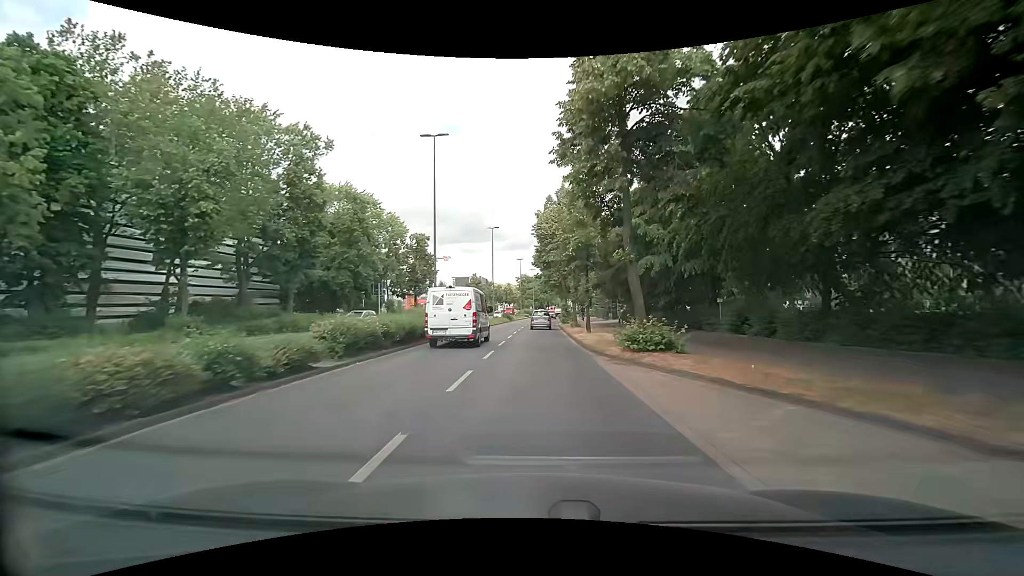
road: primary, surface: asphalt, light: Day
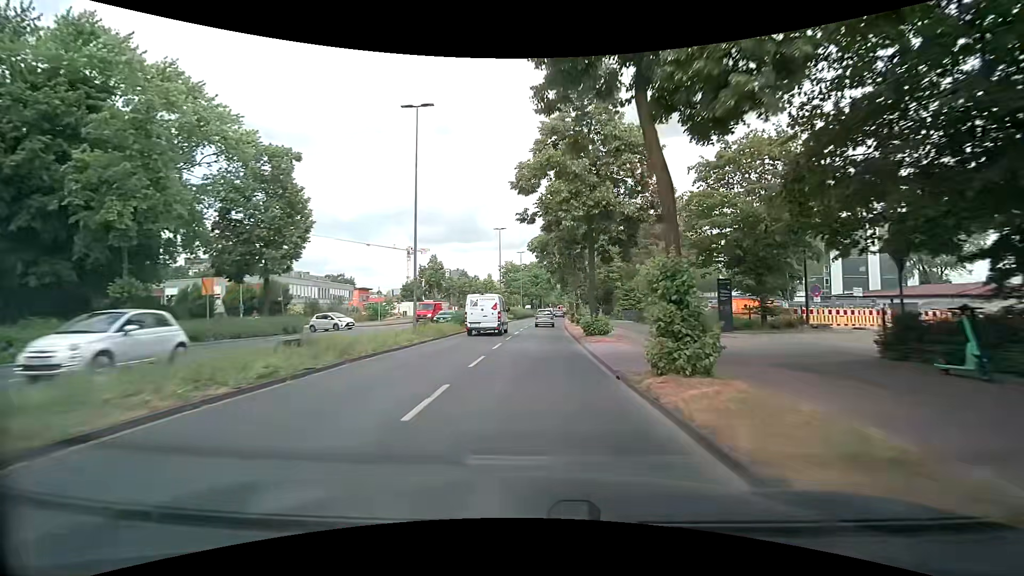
(+0.2, +38.1) m; +1°
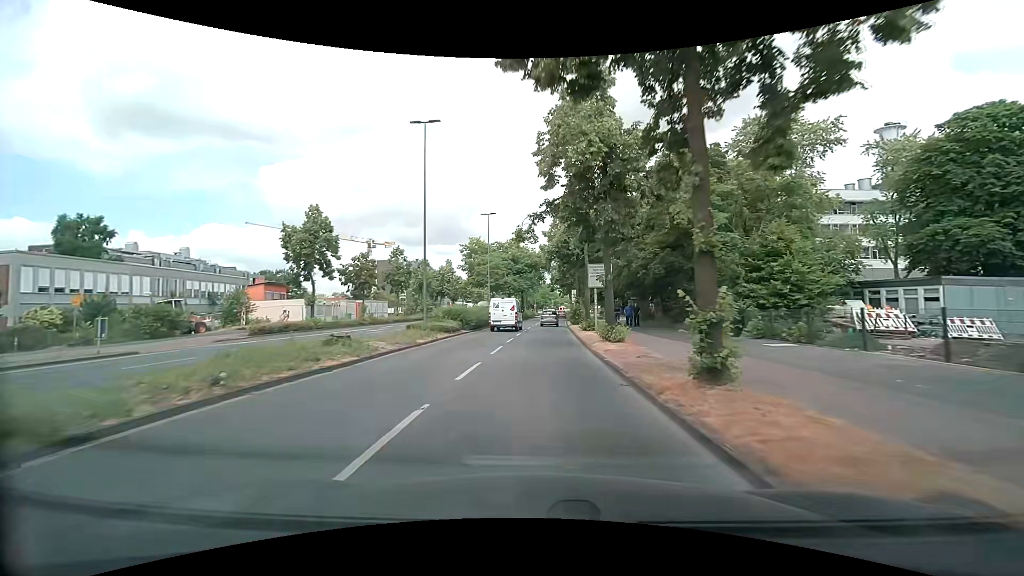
(+0.7, +38.0) m; +2°
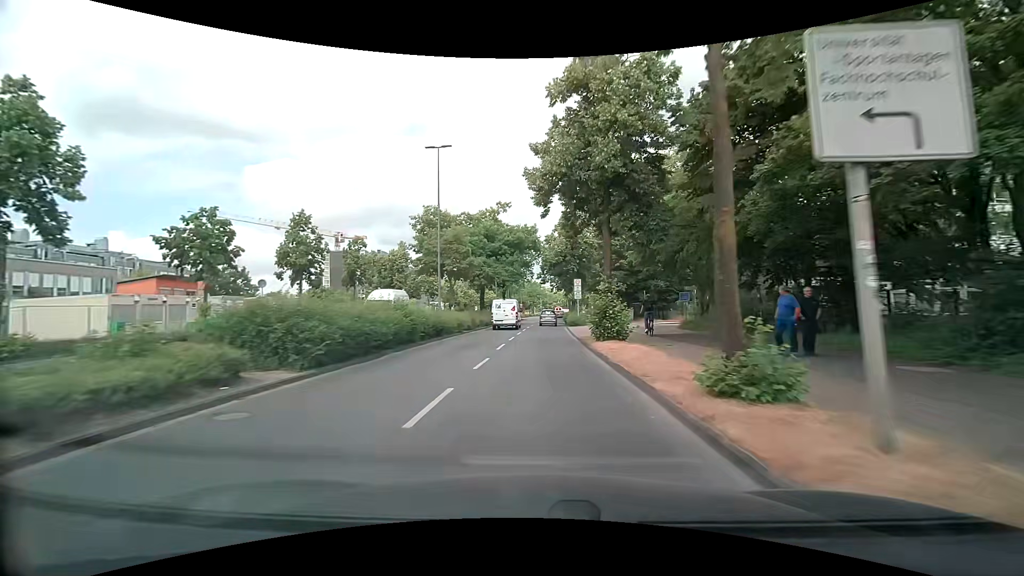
(+0.3, +22.8) m; +2°
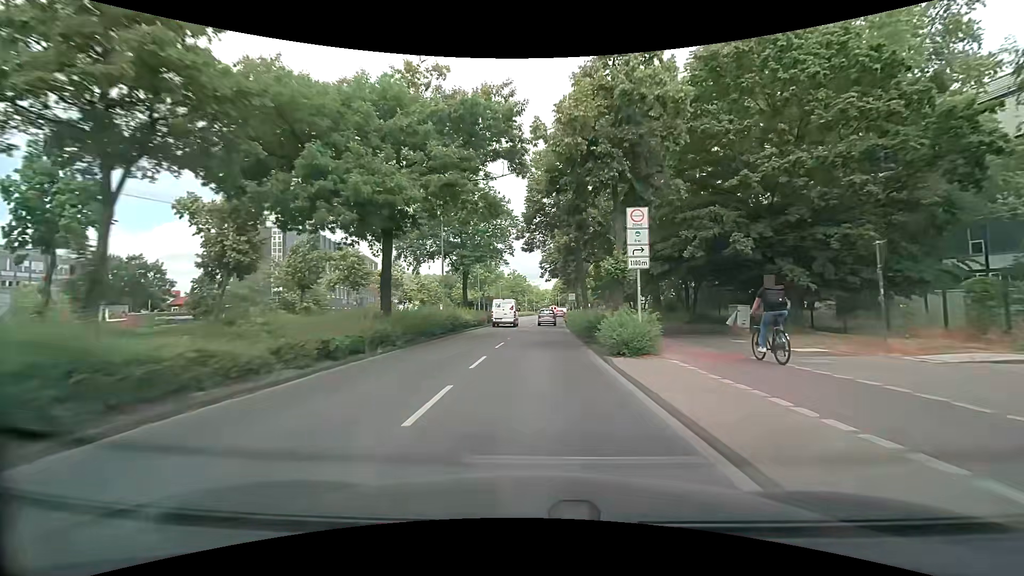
(+0.3, +30.4) m; +2°
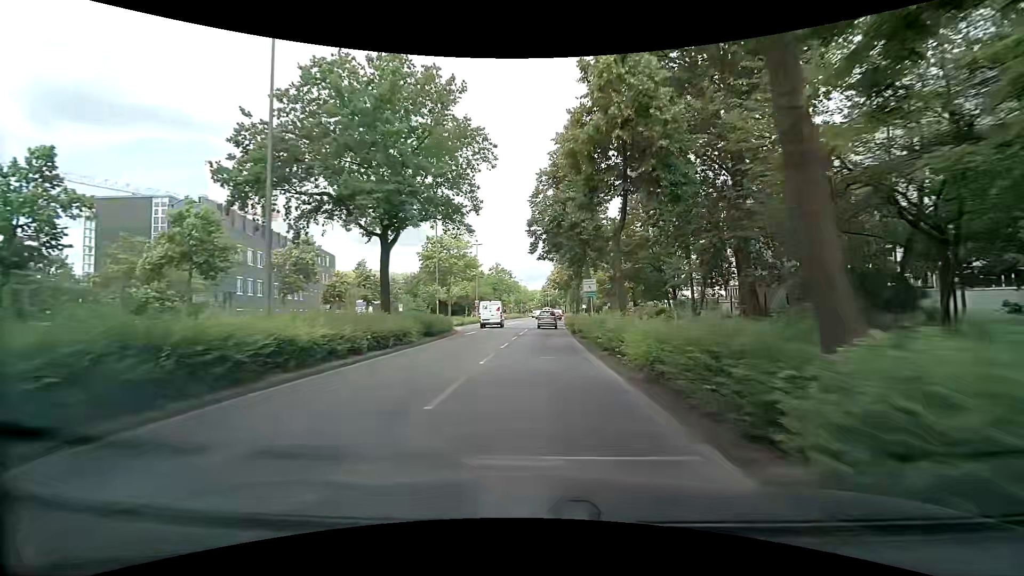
(+0.1, +22.8) m; 0°
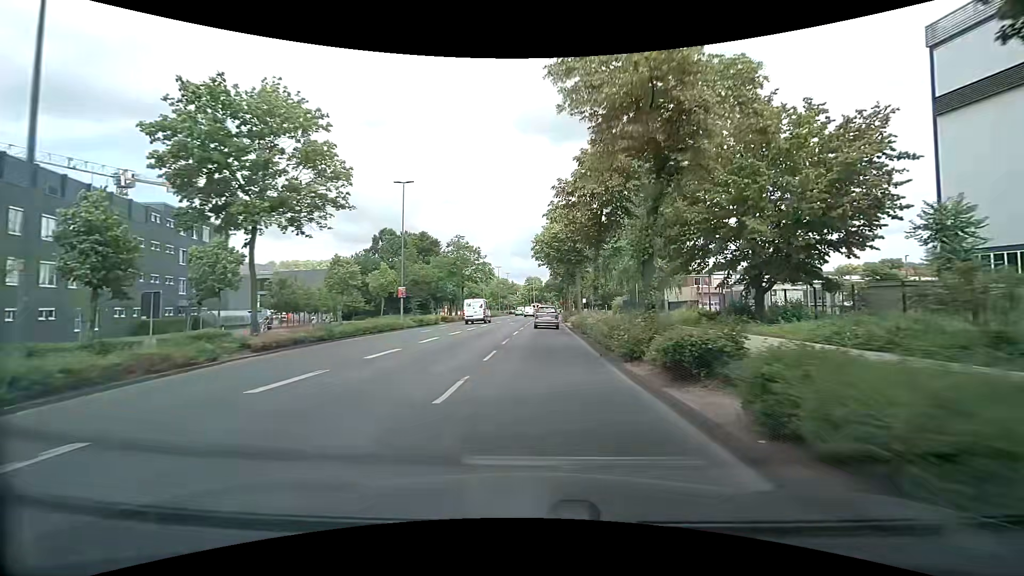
(+1.0, +36.4) m; +3°
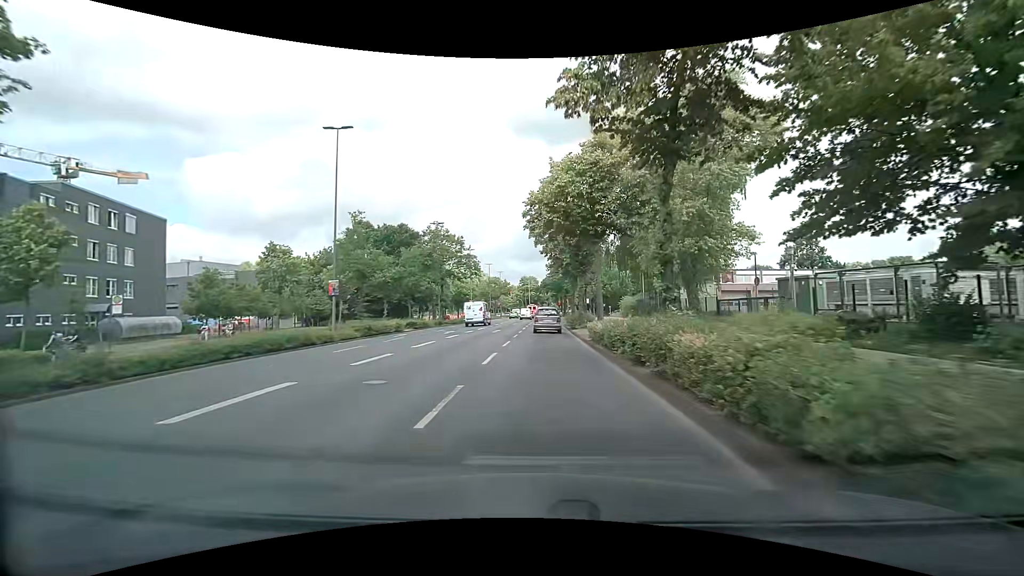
(0.0, +13.1) m; 0°
